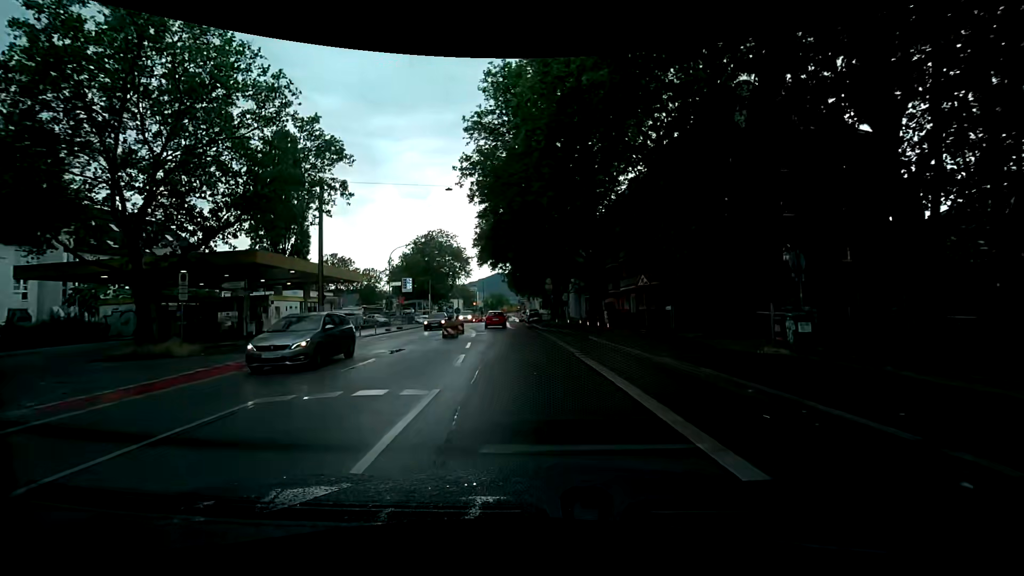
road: secondary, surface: asphalt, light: Day
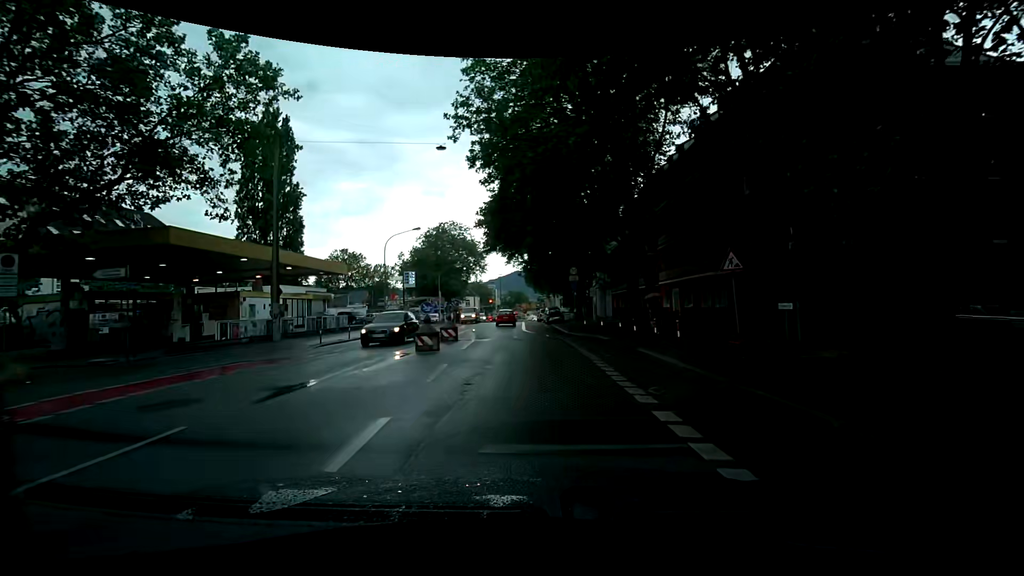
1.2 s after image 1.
(-0.3, +8.8) m; -3°
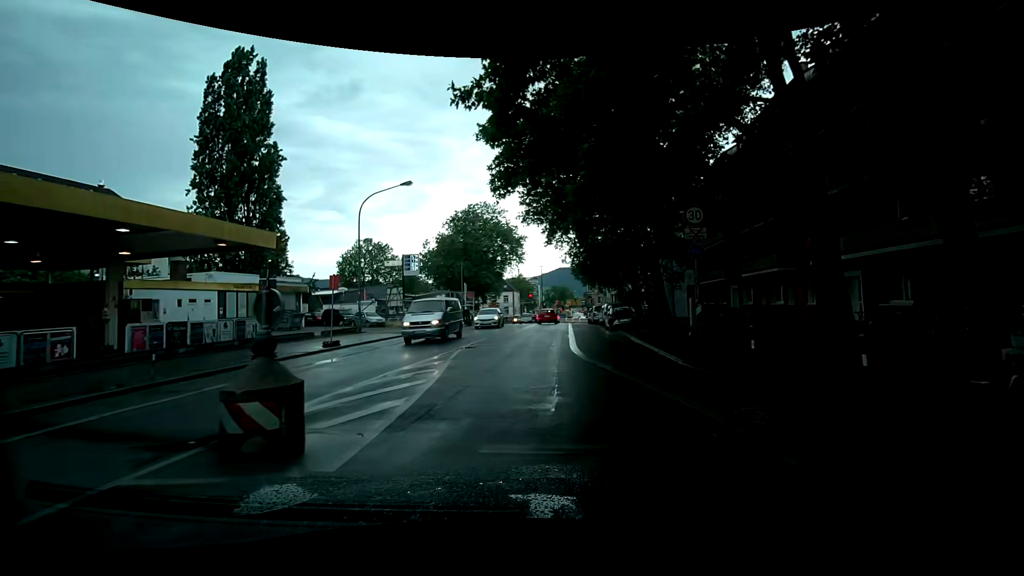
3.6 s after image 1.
(-0.4, +17.5) m; -4°
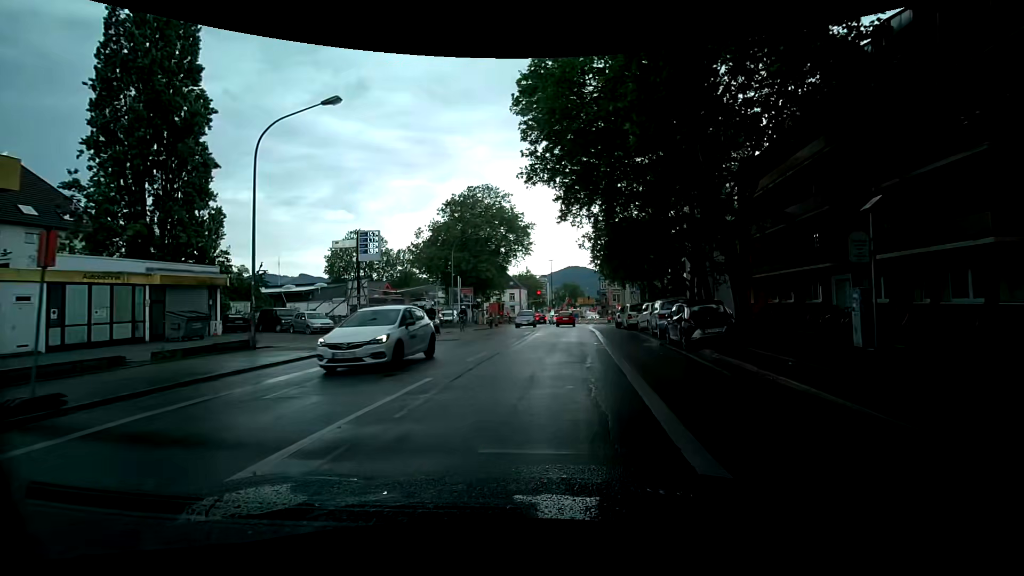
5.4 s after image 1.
(-0.7, +13.0) m; -4°
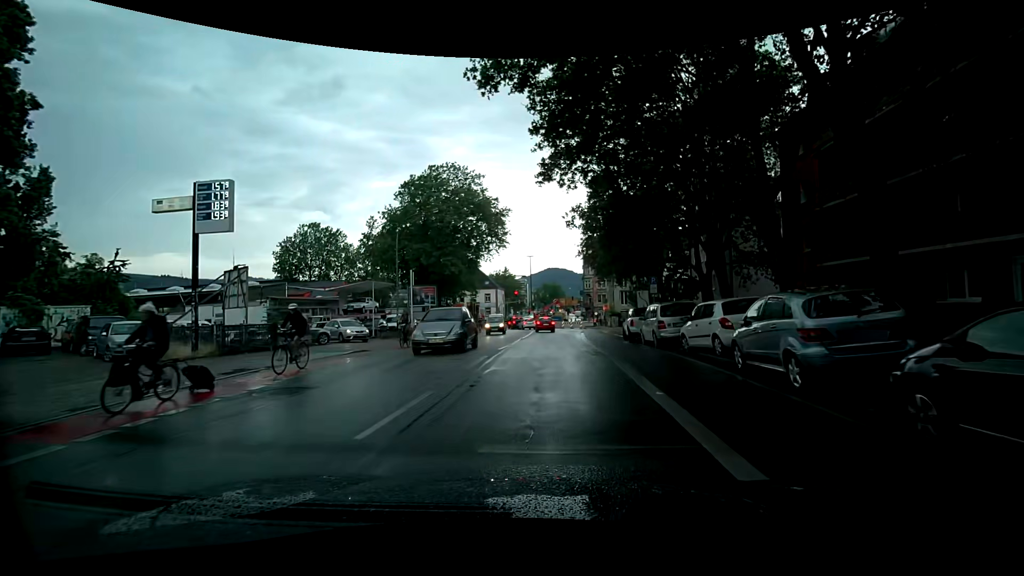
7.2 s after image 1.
(+0.3, +12.8) m; +2°
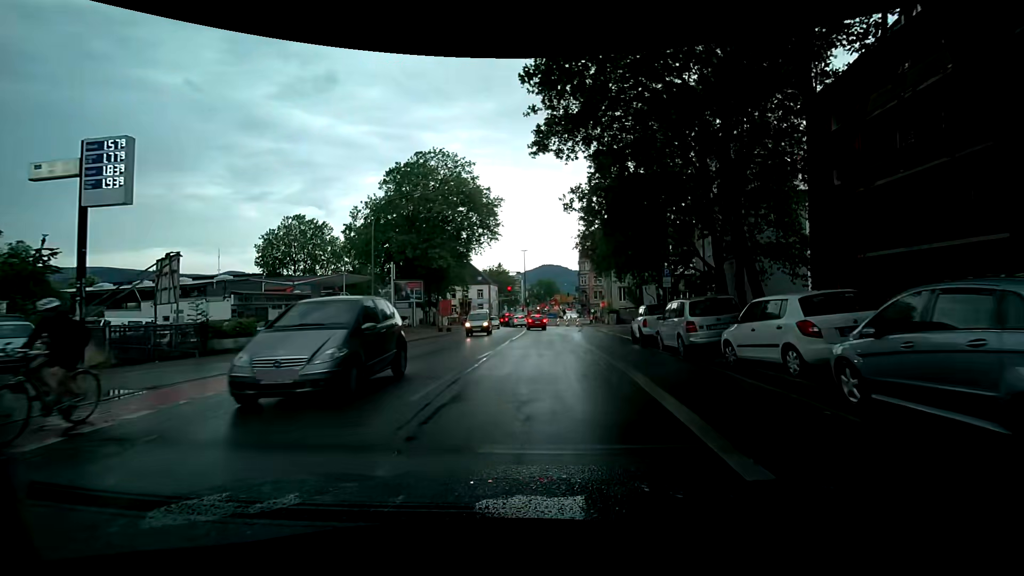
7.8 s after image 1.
(+0.1, +4.2) m; +2°
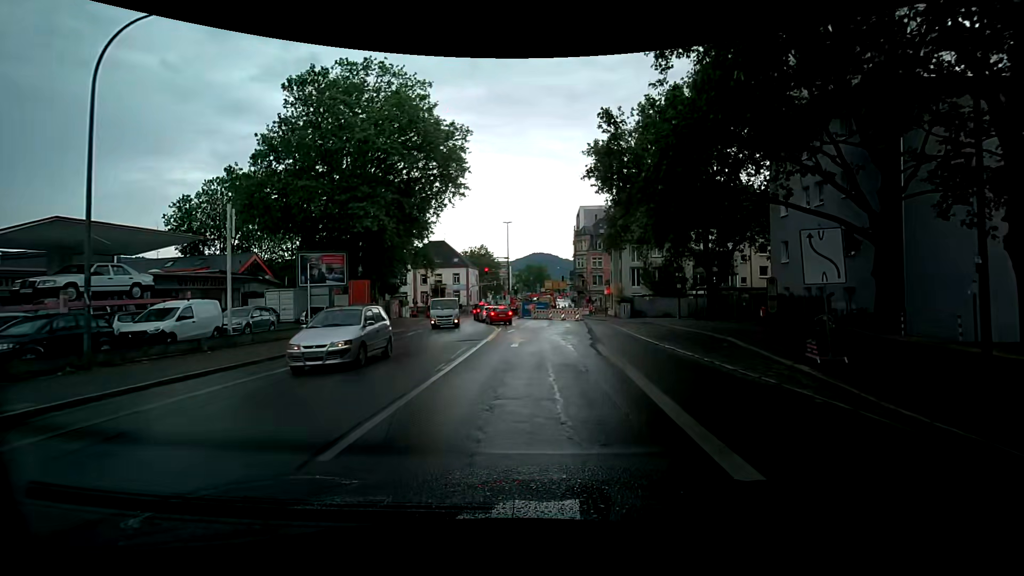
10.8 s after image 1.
(+0.3, +20.5) m; +2°
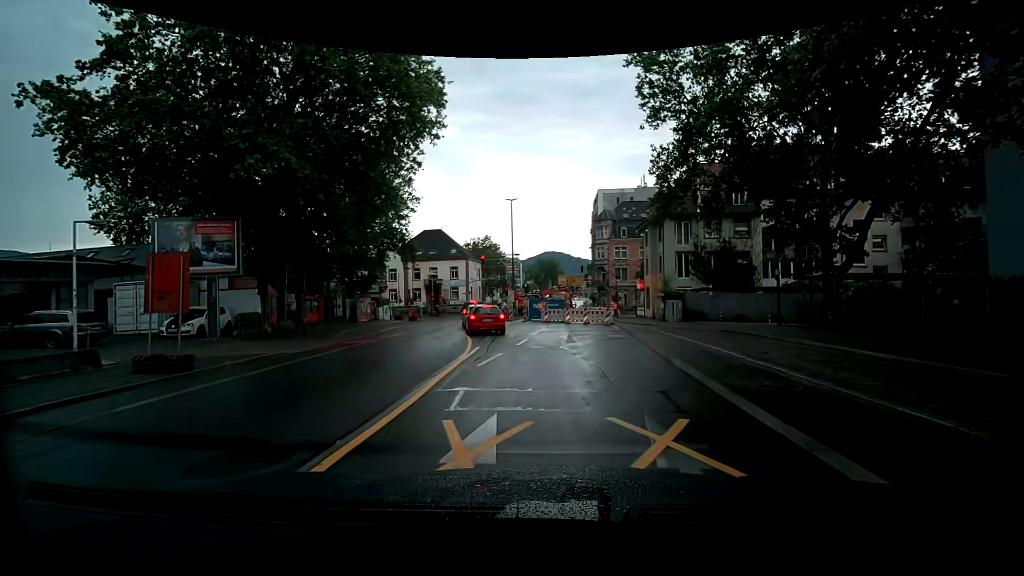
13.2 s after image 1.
(-0.6, +15.6) m; -4°
(0, +10) (0, +20) (-1, +30) (-3, +40) (-5, +50) (-5, +60) (-5, +70) (-2, +79) (+2, +88) (+5, +98) m
